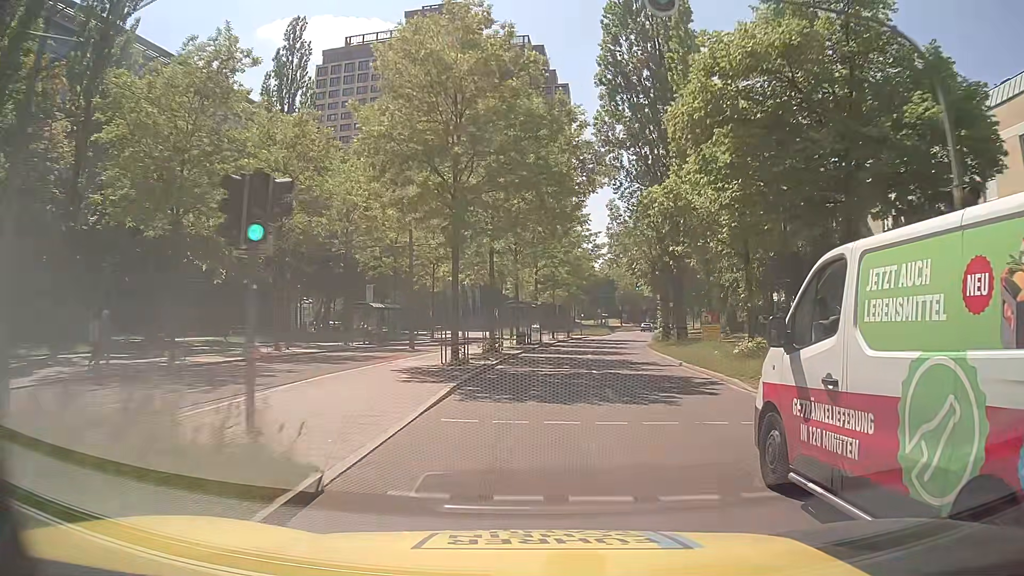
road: secondary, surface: asphalt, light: Day
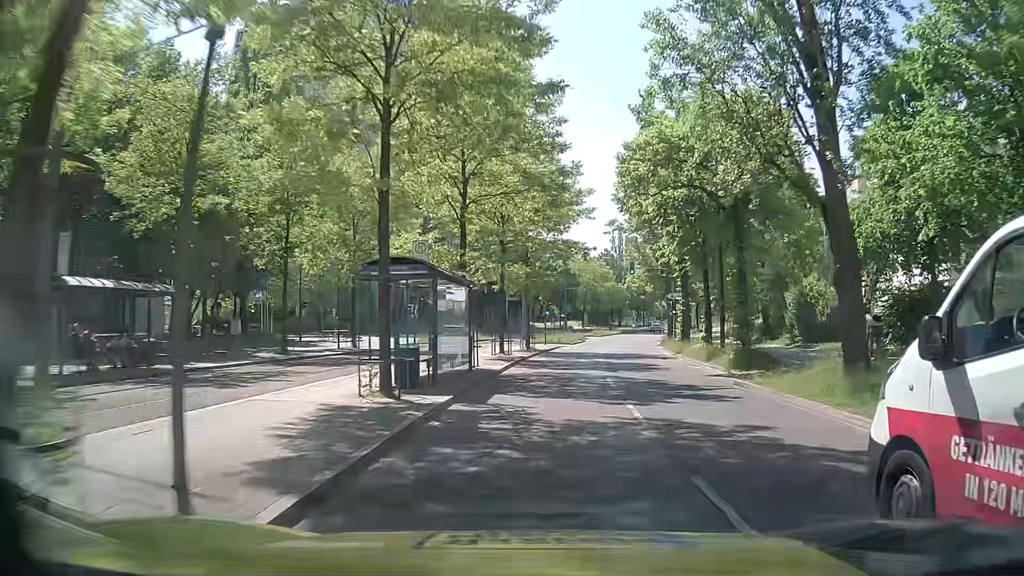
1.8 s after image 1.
(+1.1, +26.6) m; +4°
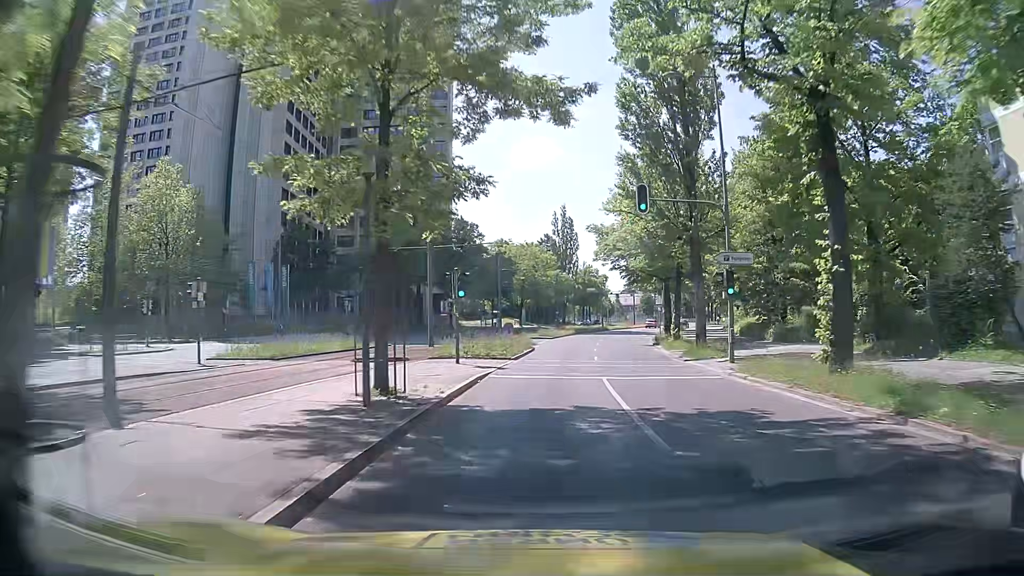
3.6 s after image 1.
(+1.4, +26.1) m; +7°
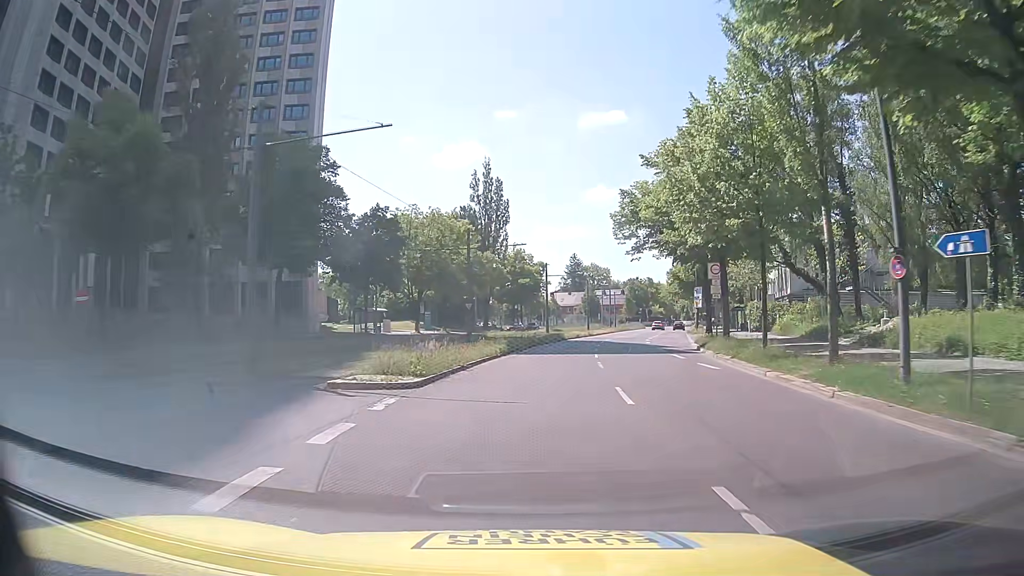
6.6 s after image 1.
(+1.9, +41.6) m; +6°
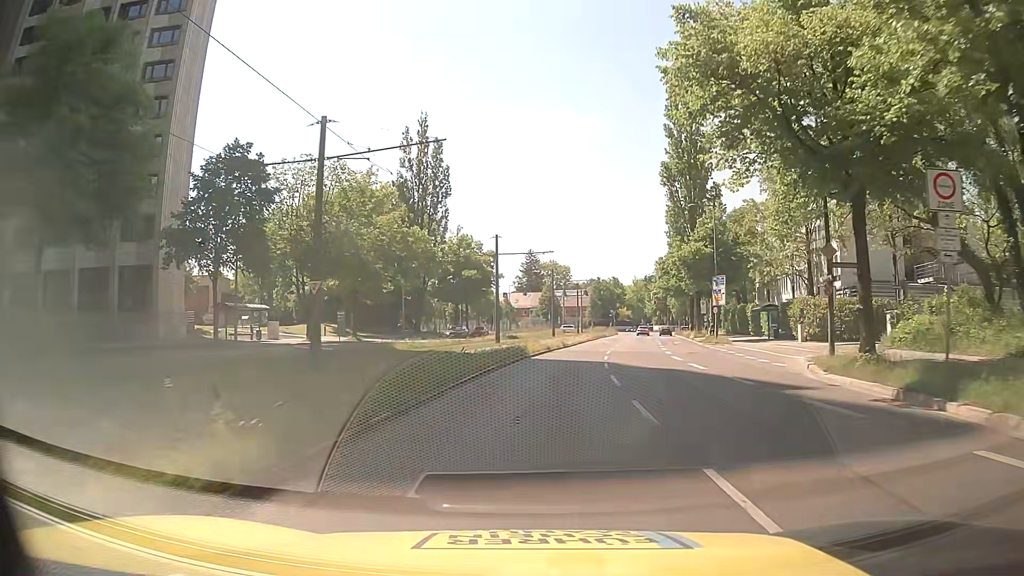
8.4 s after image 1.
(+0.6, +23.4) m; +4°
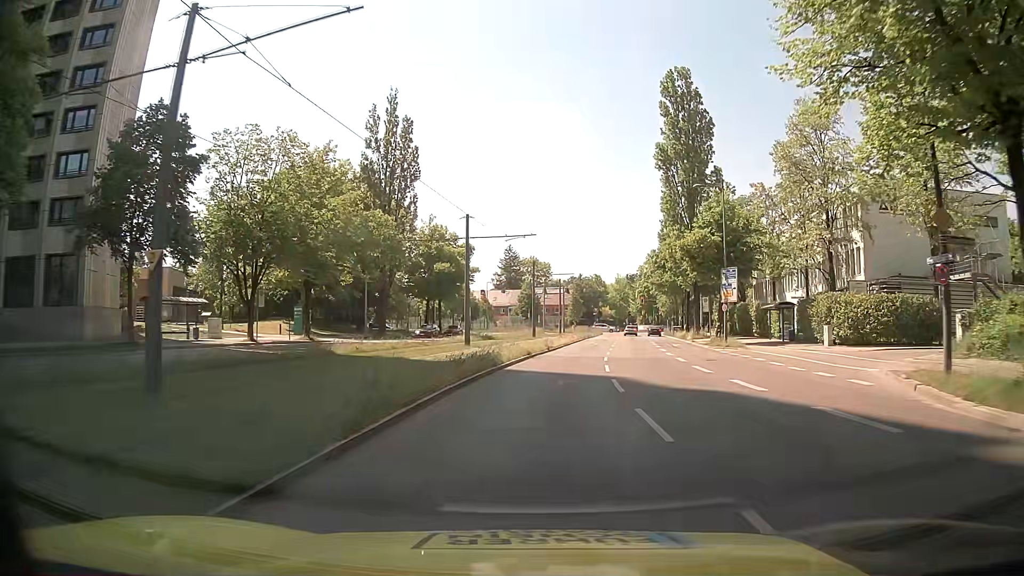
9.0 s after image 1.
(0.0, +7.5) m; +1°
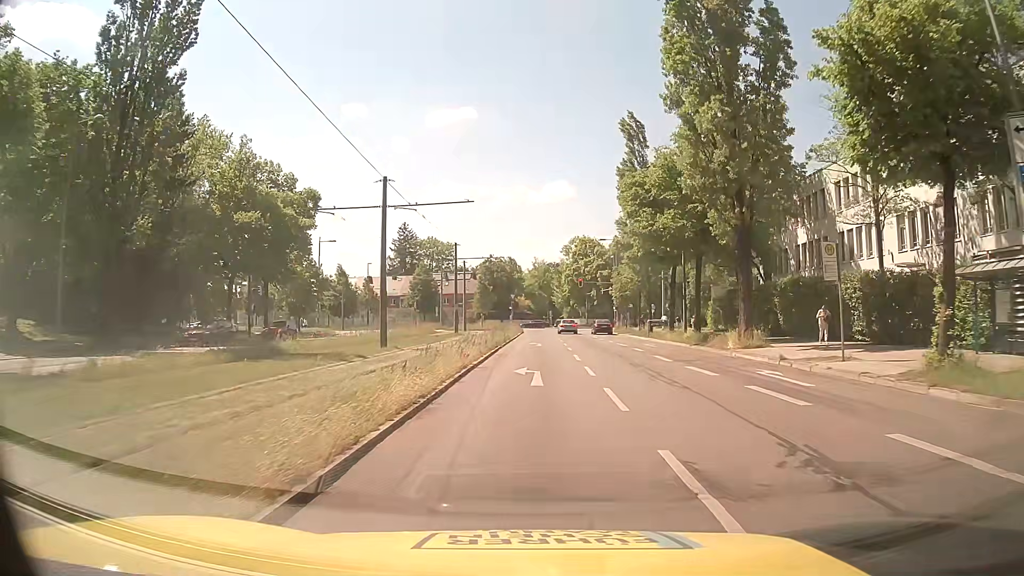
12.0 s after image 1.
(+2.8, +33.9) m; +8°
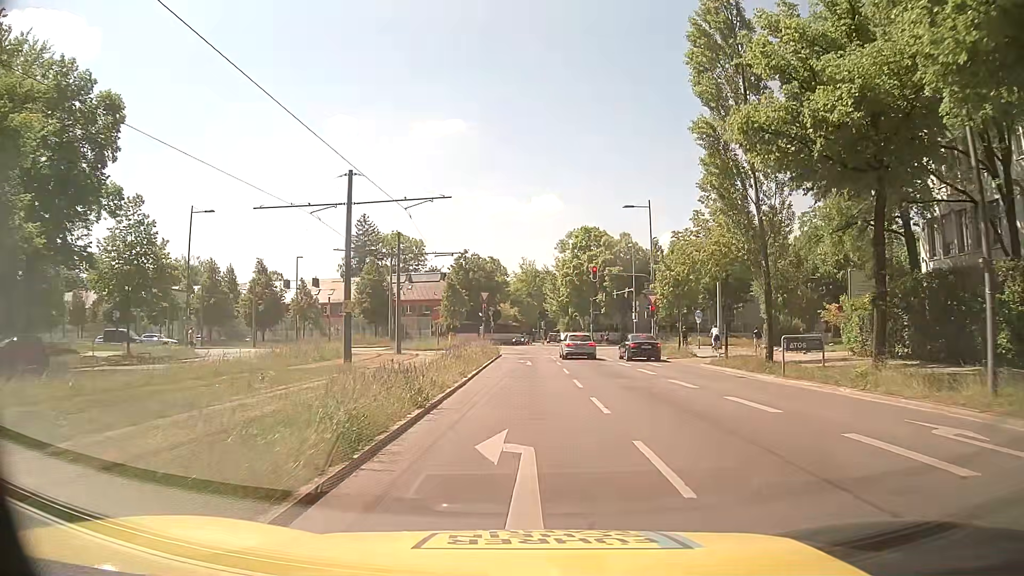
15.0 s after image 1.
(+0.6, +28.4) m; +1°
